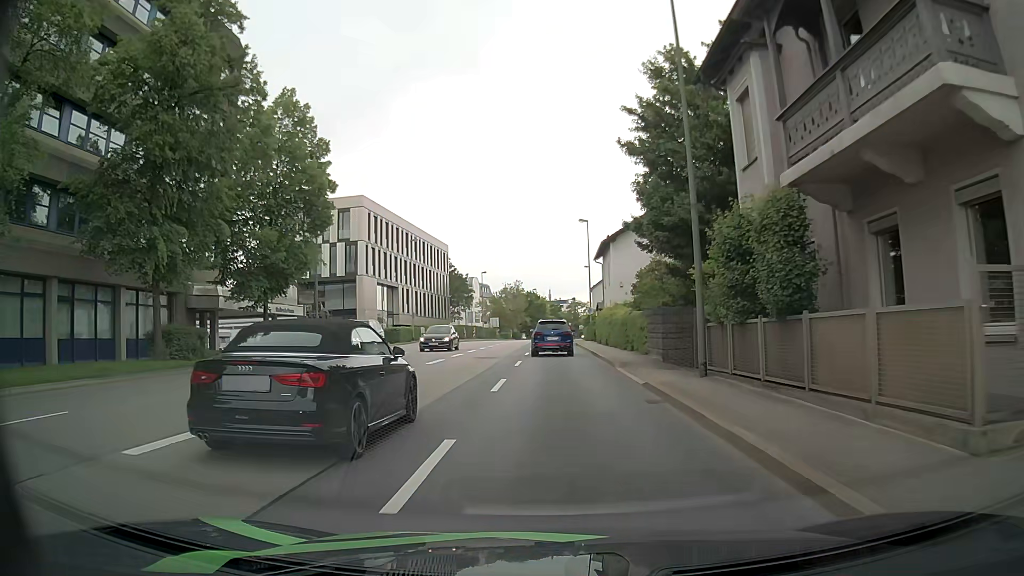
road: primary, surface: asphalt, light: Day
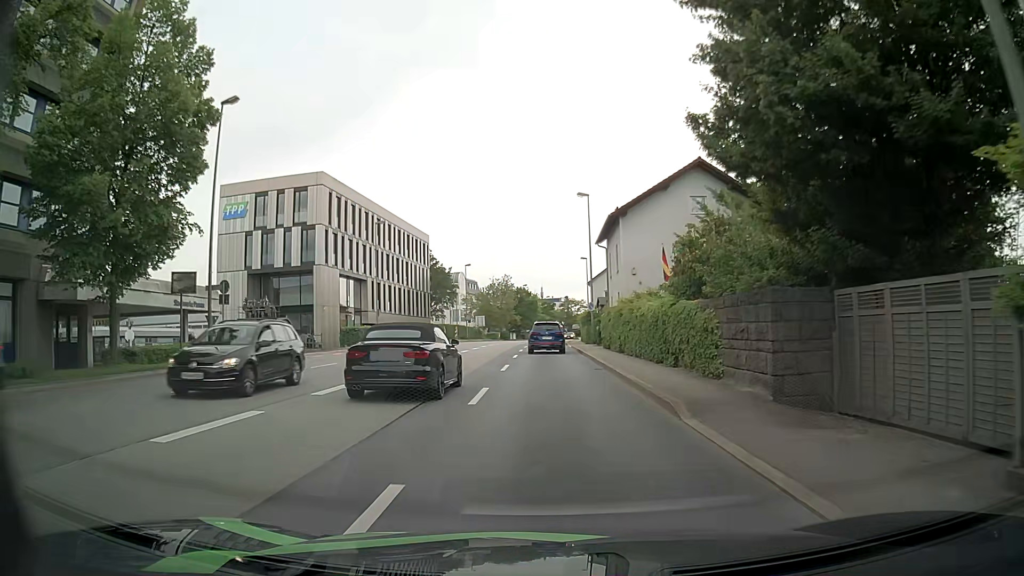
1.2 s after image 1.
(0.0, +11.2) m; 0°
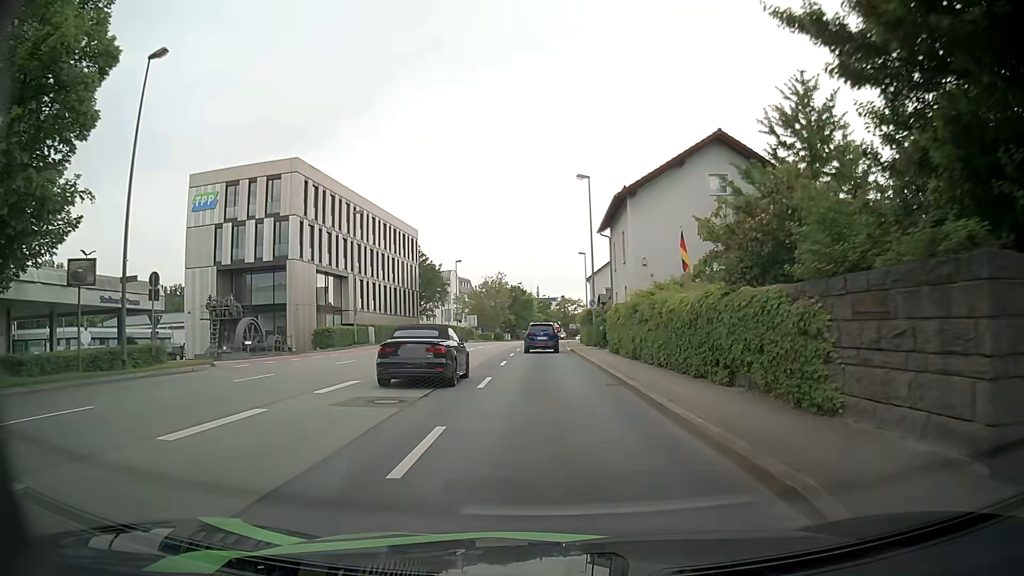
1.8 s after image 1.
(+0.1, +5.6) m; +1°
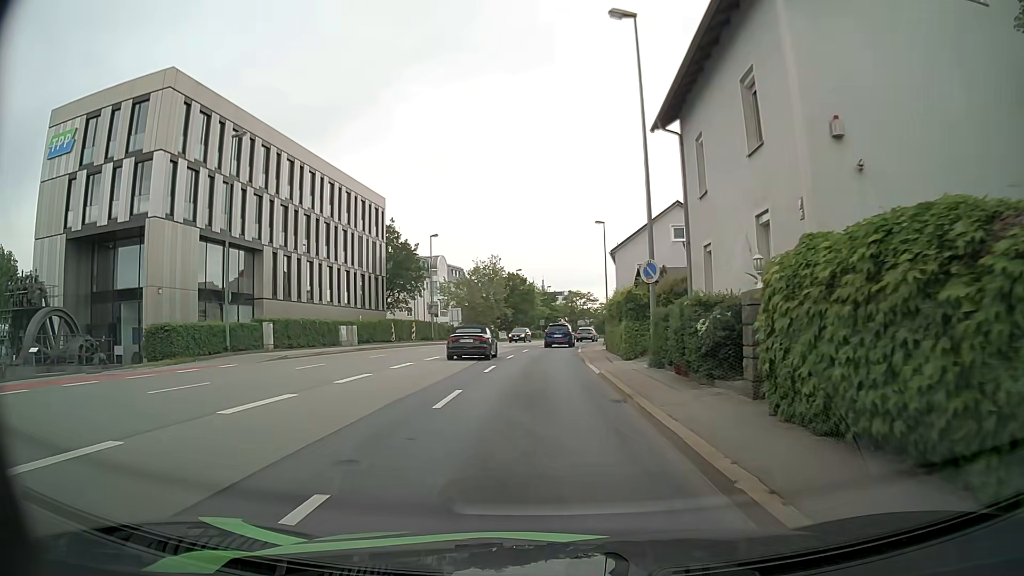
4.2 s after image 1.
(+0.2, +21.8) m; 0°
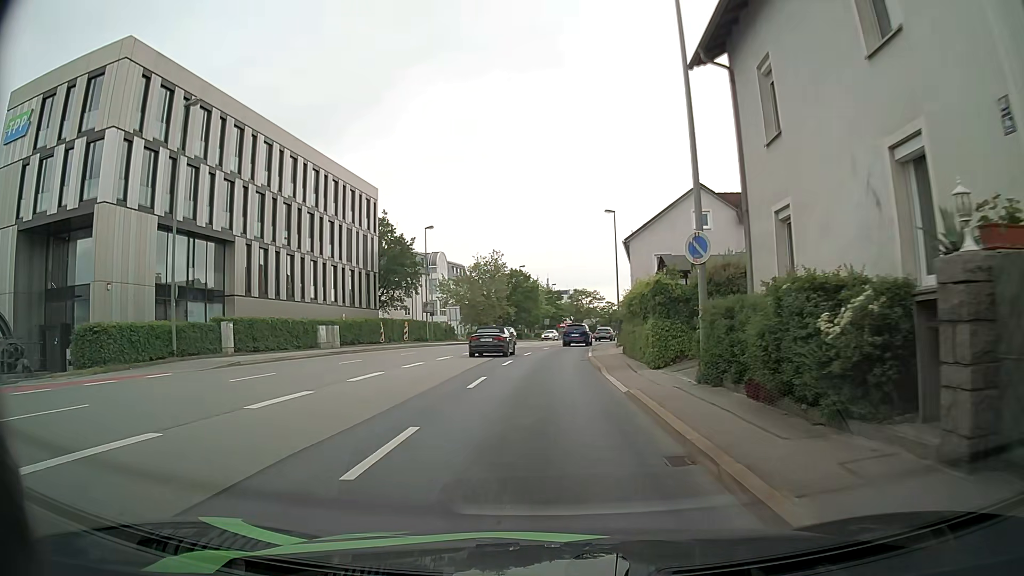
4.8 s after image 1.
(0.0, +5.3) m; -1°
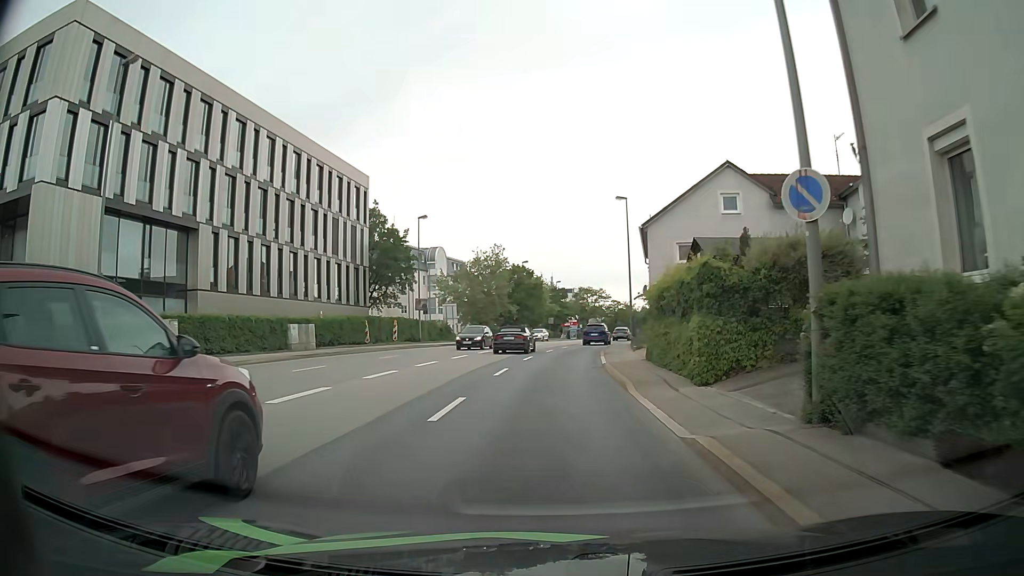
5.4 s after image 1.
(0.0, +5.3) m; -1°
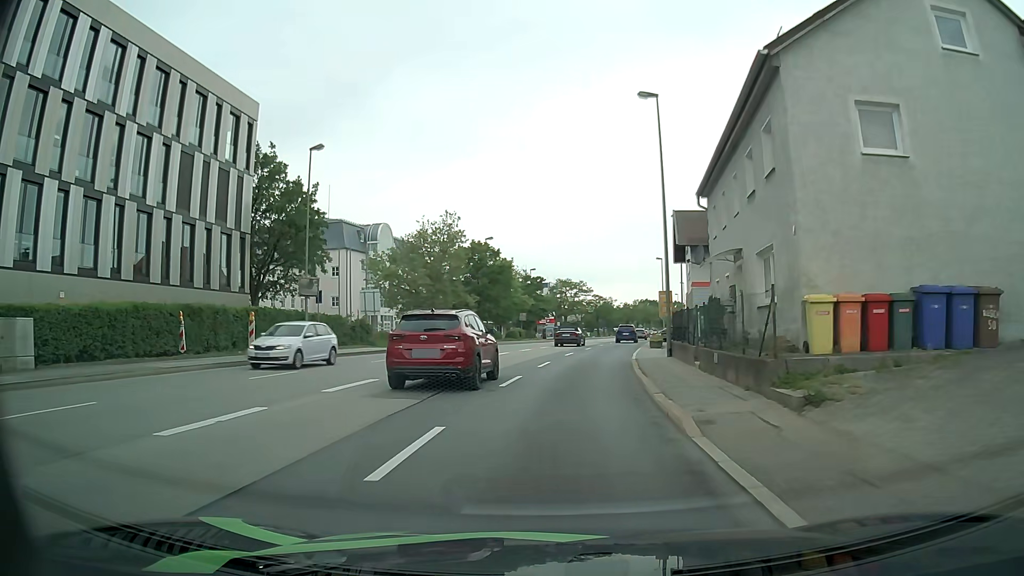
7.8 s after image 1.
(+0.3, +21.7) m; +3°
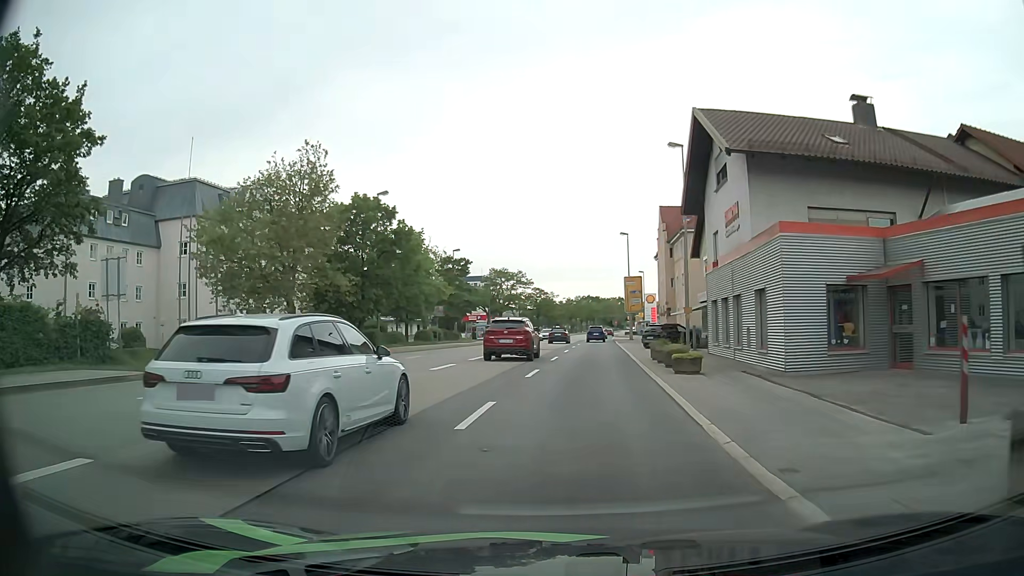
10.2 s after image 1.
(+0.8, +22.4) m; +5°
(0, +10) (+1, +20) (+2, +30) (+2, +40) (+3, +50) (+4, +60) (+5, +70) (+6, +80) (+7, +90) (+8, +100) m
